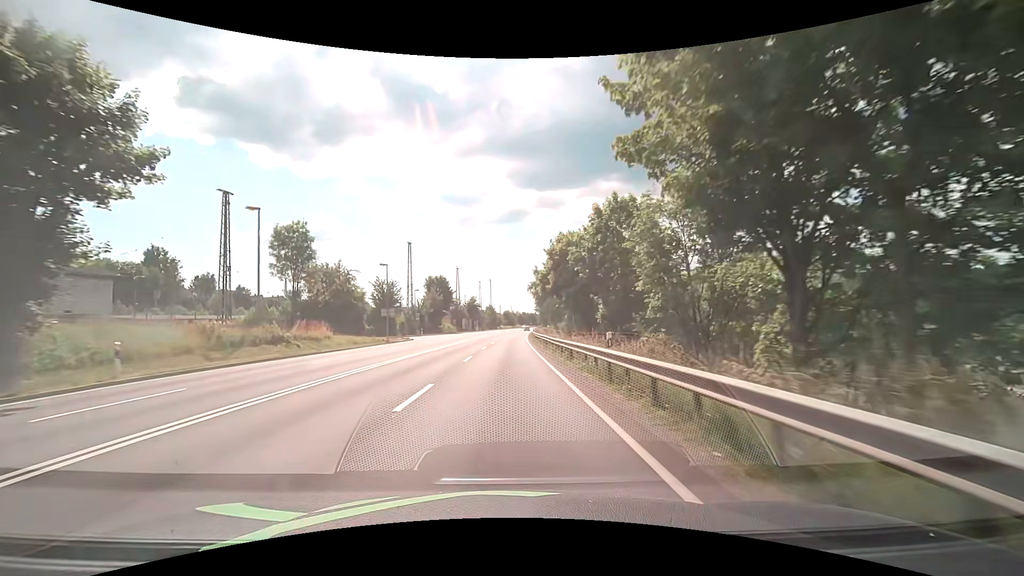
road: primary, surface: asphalt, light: Day
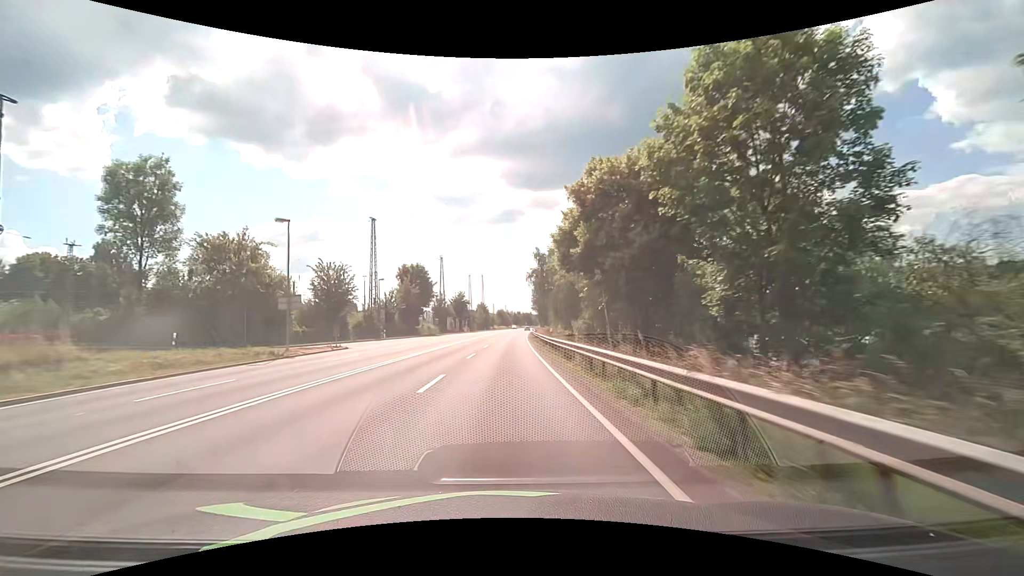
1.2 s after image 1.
(+0.3, +21.5) m; +1°
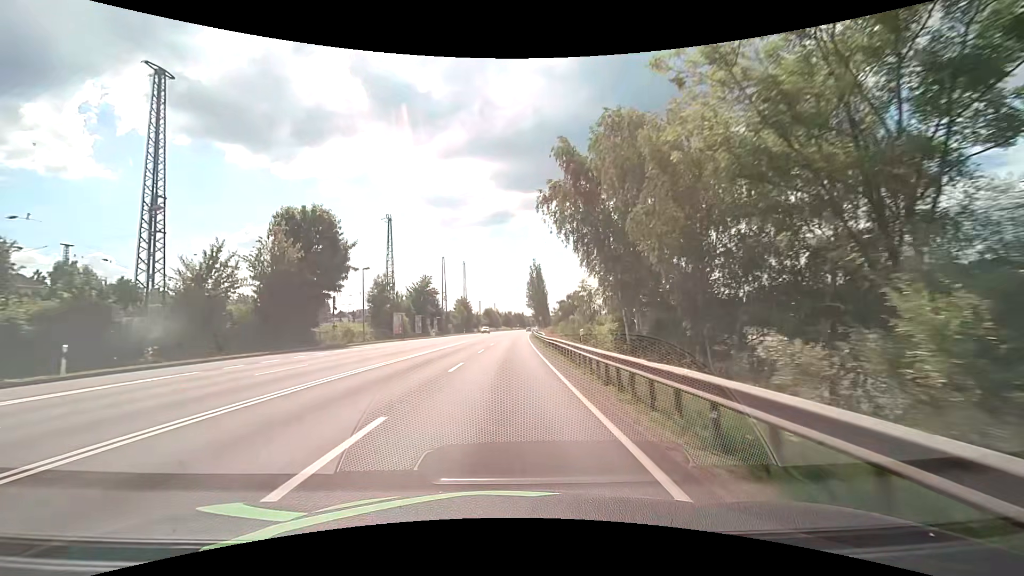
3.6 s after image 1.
(+0.2, +43.0) m; +1°
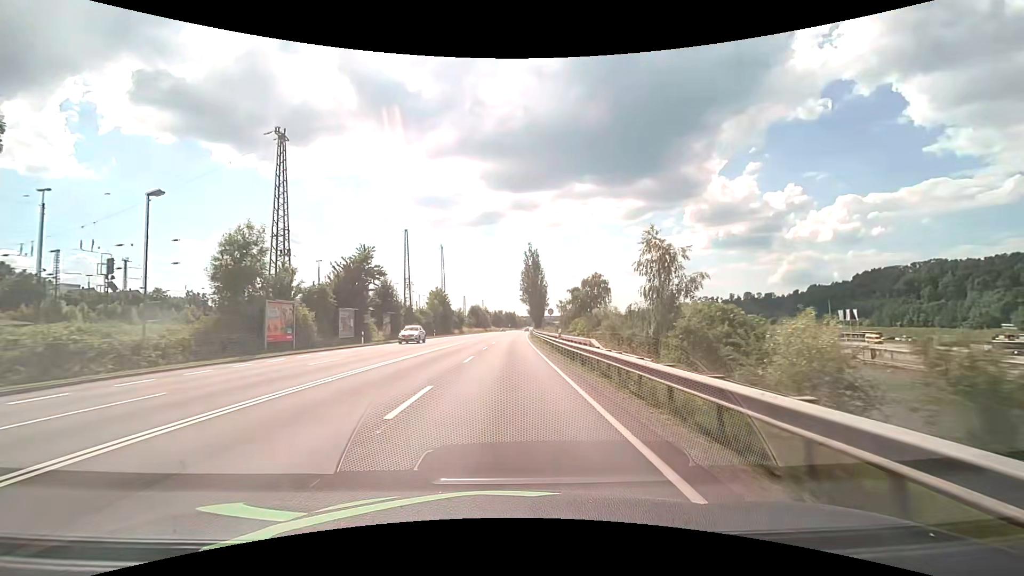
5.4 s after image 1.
(+0.3, +32.2) m; +1°
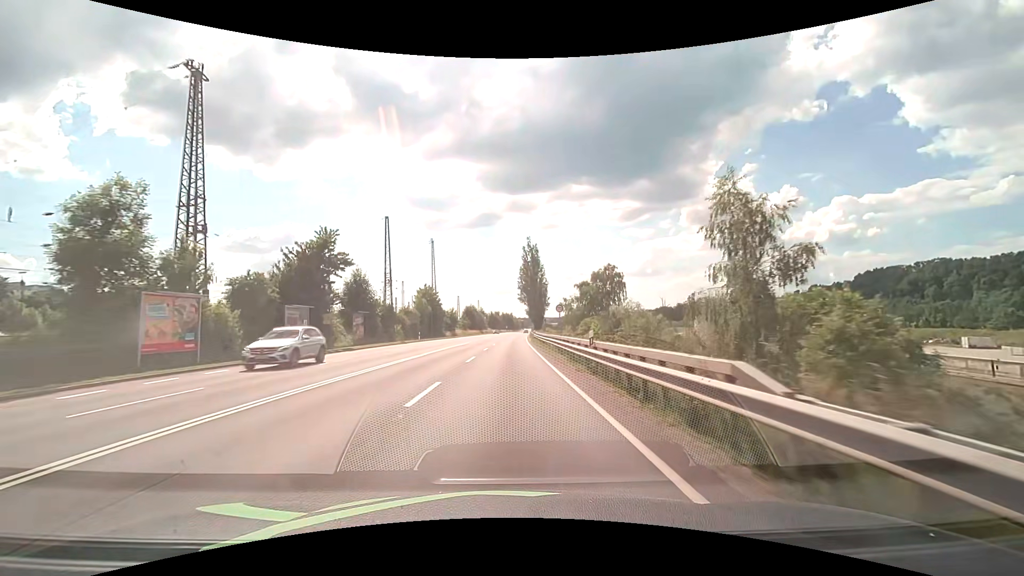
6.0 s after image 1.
(0.0, +10.7) m; 0°
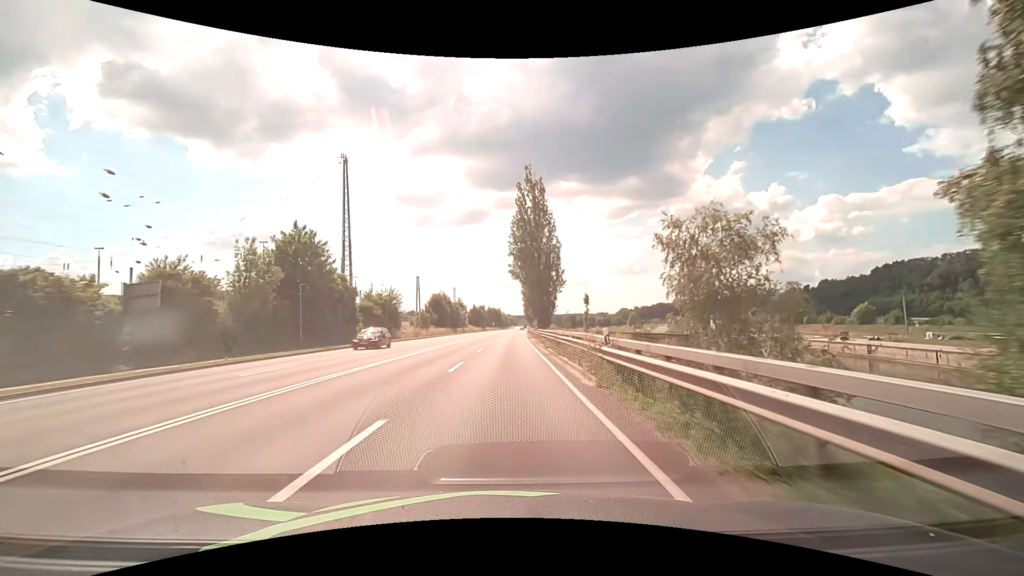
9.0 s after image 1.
(+0.7, +53.6) m; +1°
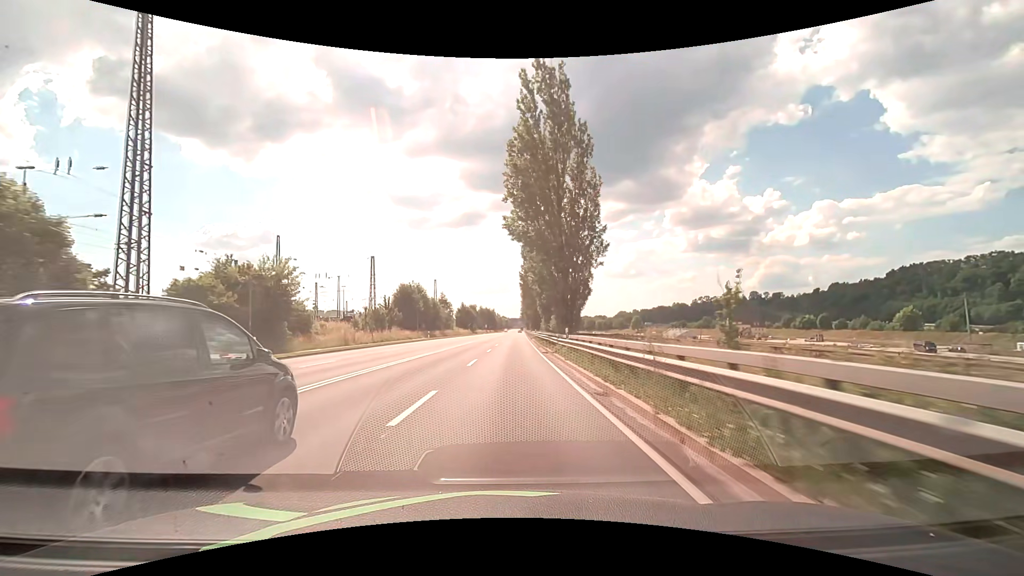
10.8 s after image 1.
(0.0, +32.2) m; 0°
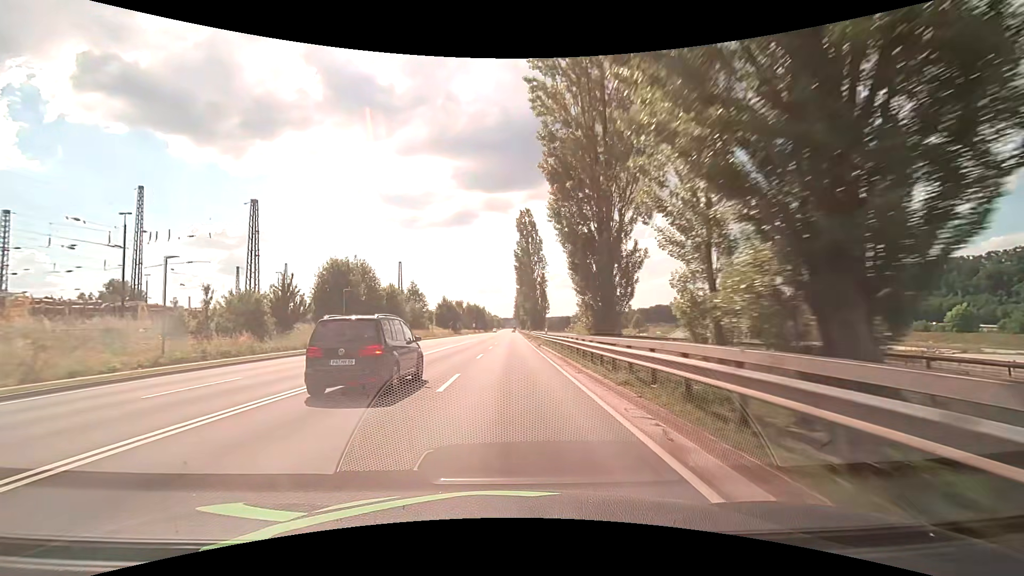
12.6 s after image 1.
(+0.3, +32.2) m; +1°
(0, +10) (0, +20) (0, +30) (0, +40) (0, +50) (+1, +60) (+1, +70) (+1, +80) (+1, +90) (+1, +100) m
